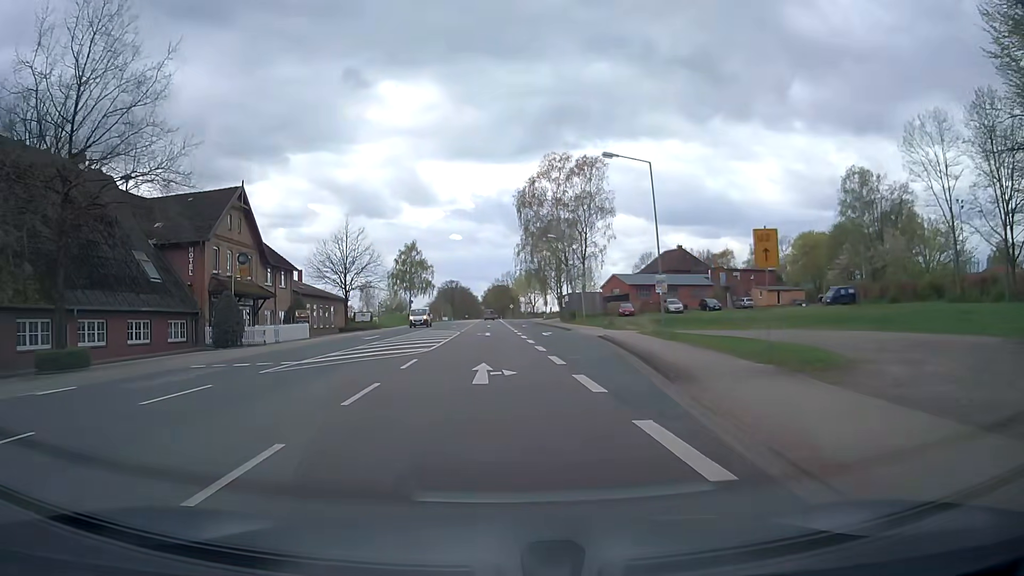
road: primary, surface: asphalt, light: Day
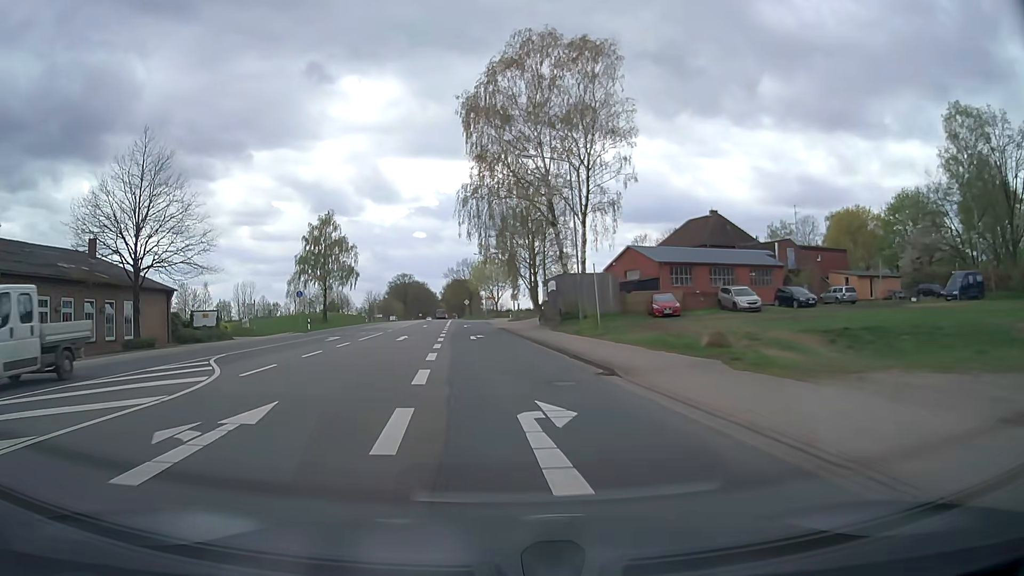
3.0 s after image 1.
(+1.6, +35.3) m; +3°
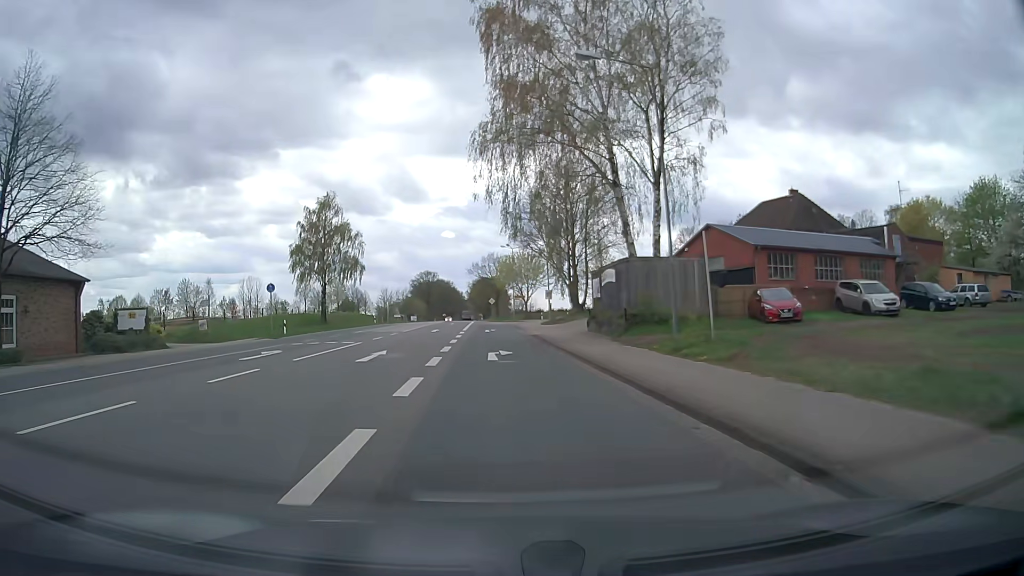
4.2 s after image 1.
(-0.3, +14.0) m; -2°
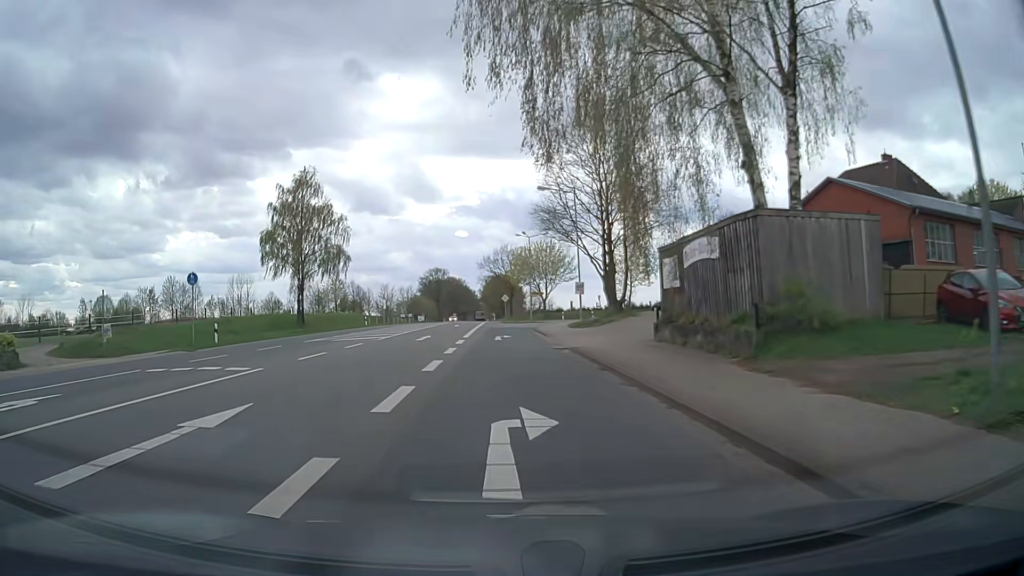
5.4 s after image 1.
(-0.2, +13.8) m; -1°
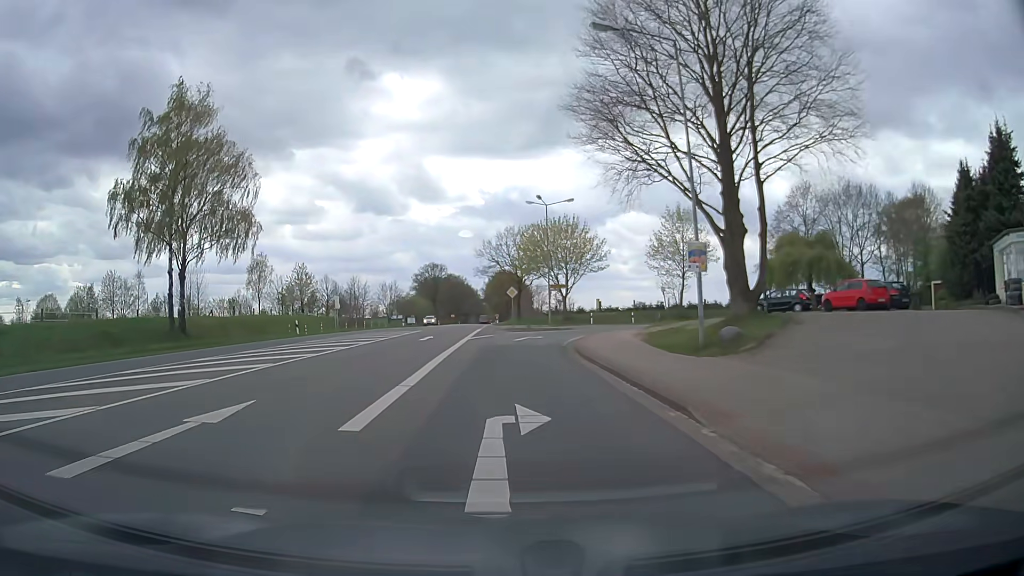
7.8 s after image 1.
(-0.1, +25.7) m; 0°
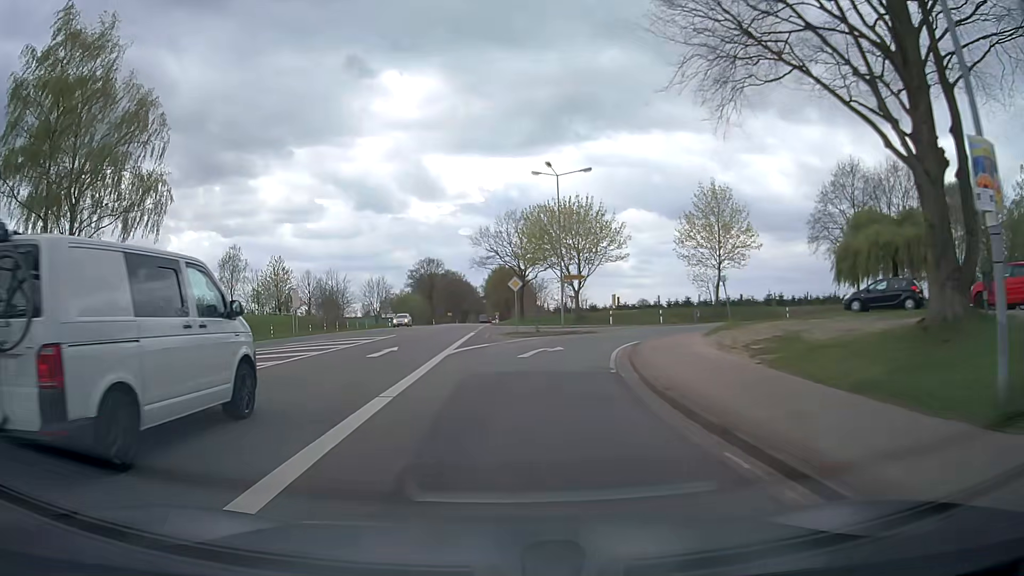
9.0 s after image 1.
(0.0, +11.7) m; 0°
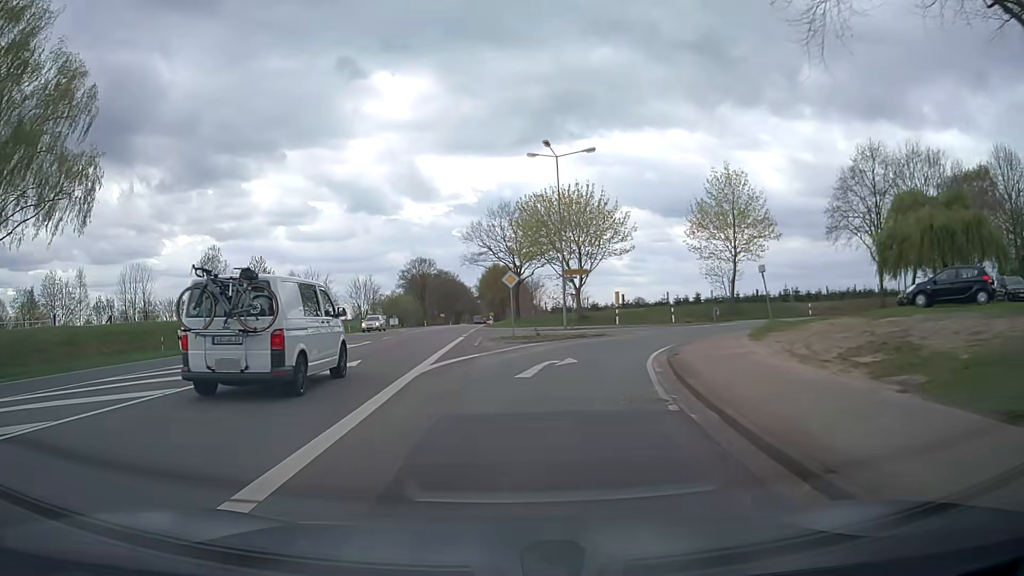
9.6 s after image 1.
(0.0, +5.5) m; 0°
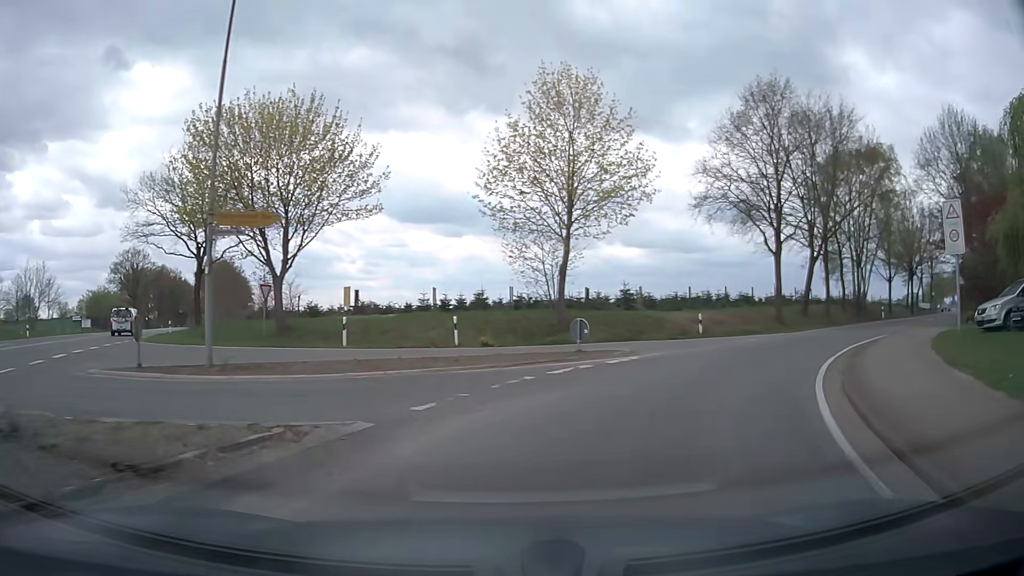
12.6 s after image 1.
(+3.5, +23.8) m; +22°
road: secondary
(+2, +10) (+7, +18) (+14, +26) (+21, +33) (+28, +40) (+35, +47) (+42, +54) (+49, +61) (+57, +68) (+64, +75) m
